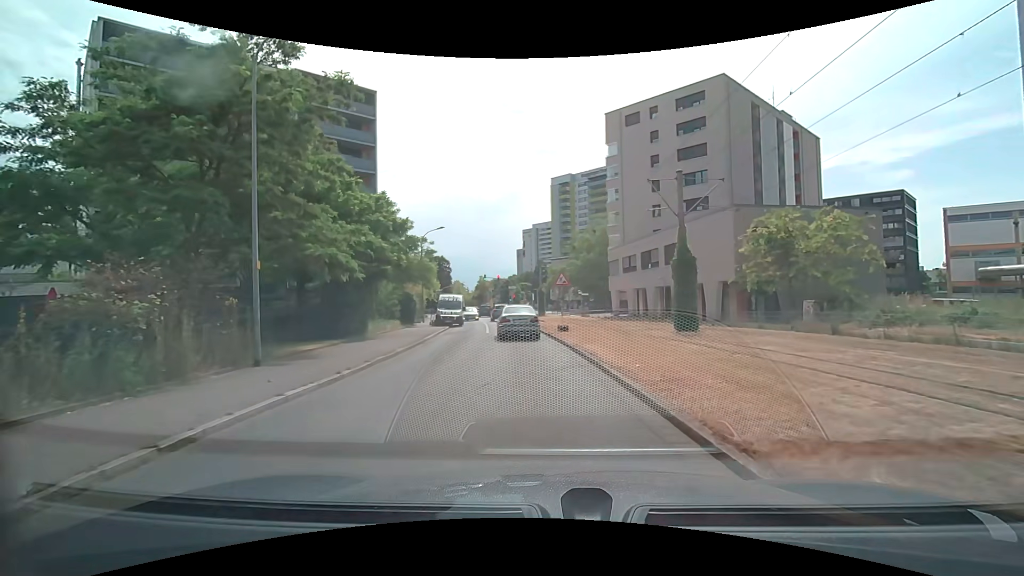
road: residential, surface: asphalt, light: Day
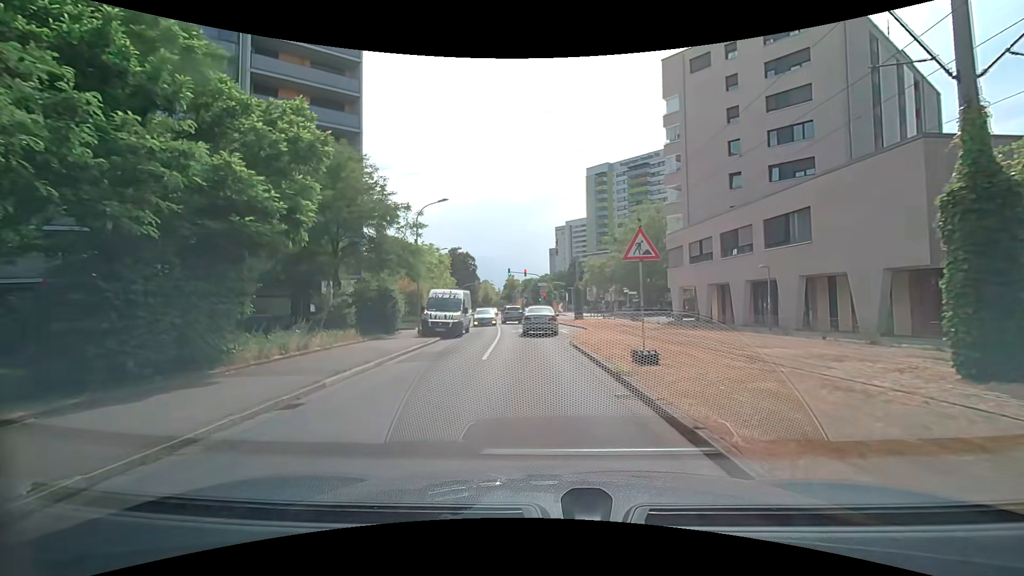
(-0.6, +13.2) m; -4°
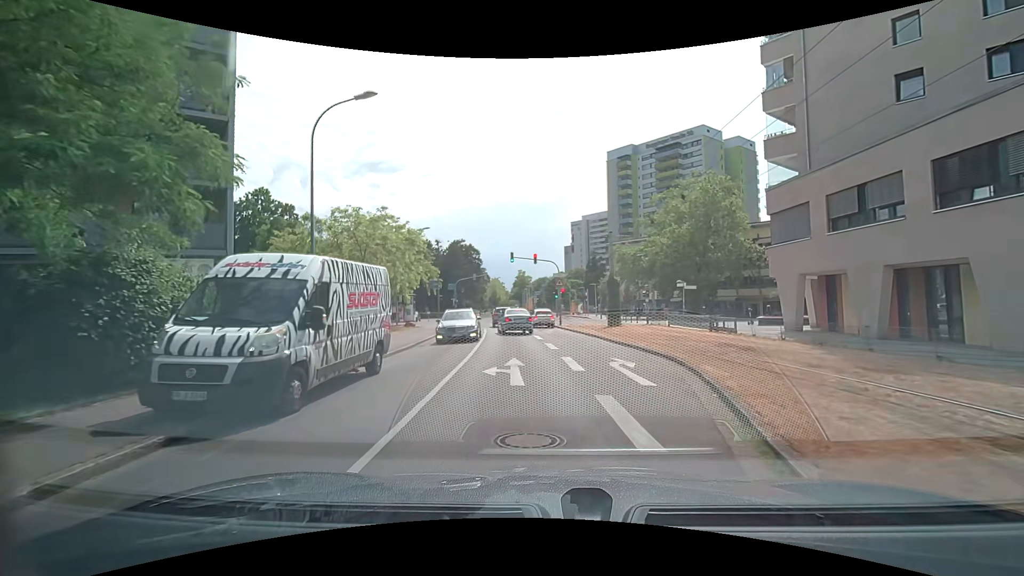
(-0.6, +18.1) m; -3°
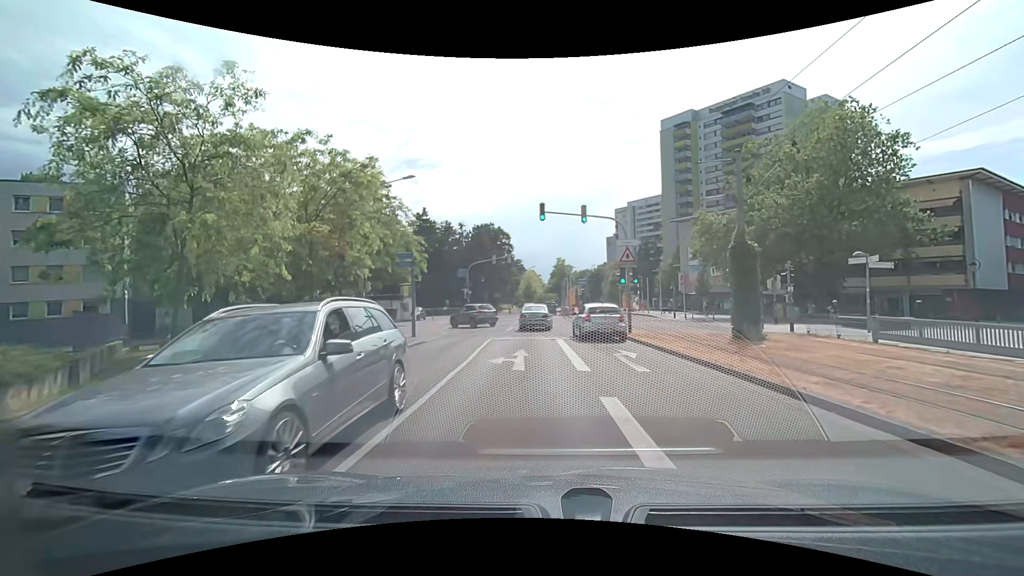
(-0.5, +18.4) m; -4°
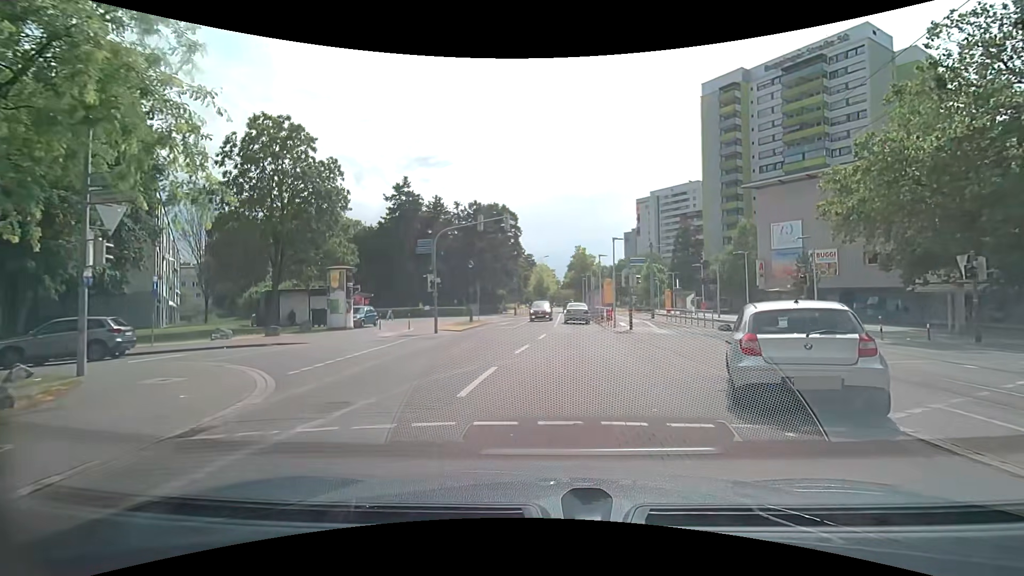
(-0.7, +19.8) m; -2°
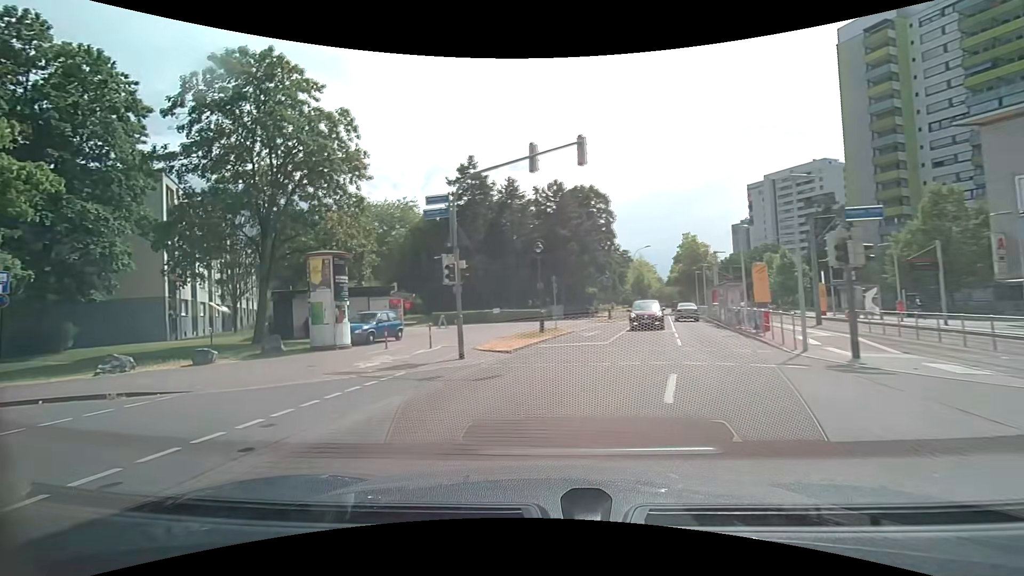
(+0.1, +12.1) m; -7°
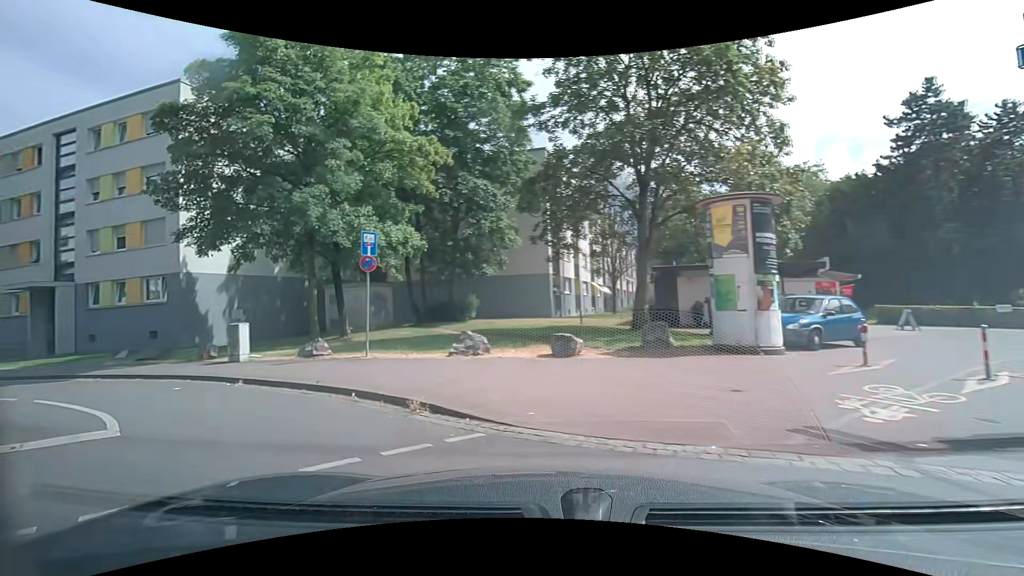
(-2.1, +7.1) m; -38°
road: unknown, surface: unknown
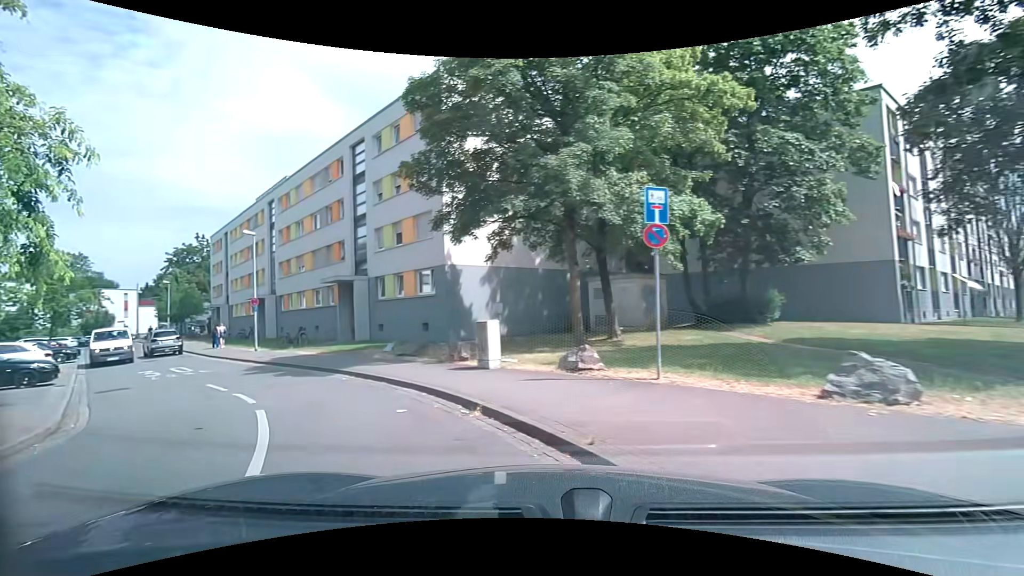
(-1.2, +4.7) m; -28°
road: residential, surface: asphalt
(-4, +9) (-11, +16) (-19, +22) (-27, +28) (-35, +35) (-43, +40) (-50, +47) (-58, +53) (-66, +60) (-70, +68) m
